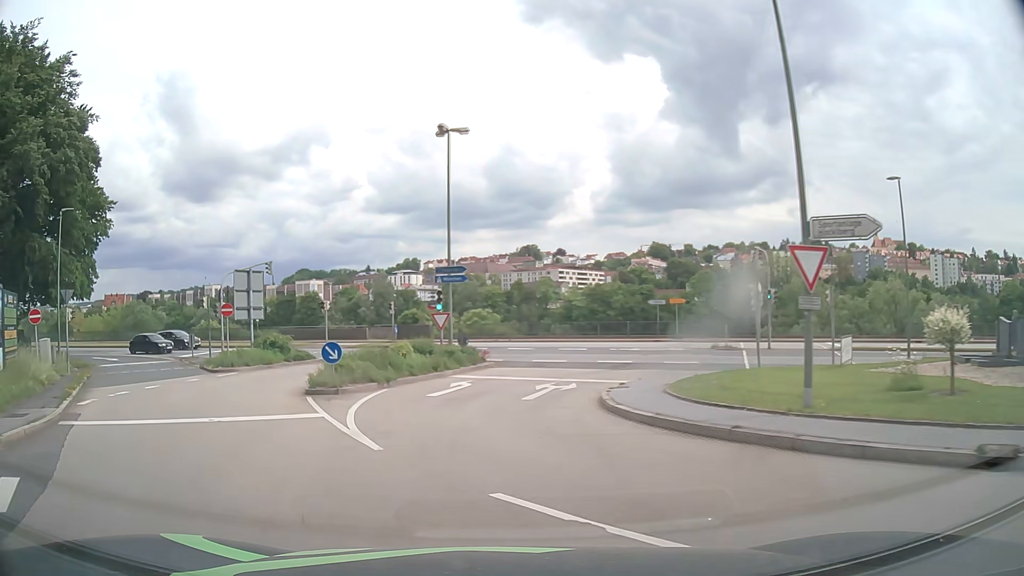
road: residential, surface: asphalt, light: Day
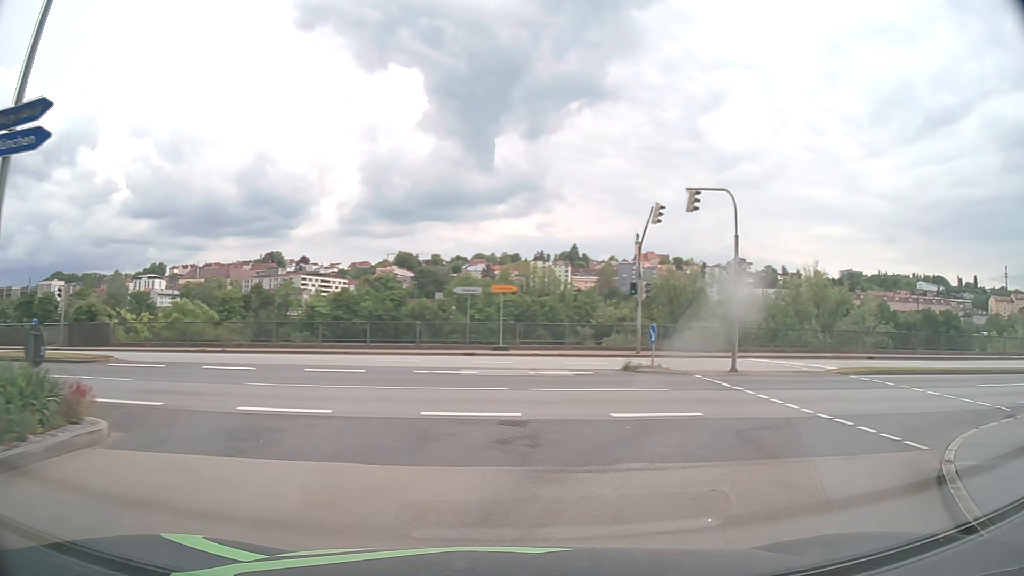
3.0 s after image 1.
(+1.0, +20.4) m; +23°
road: tertiary
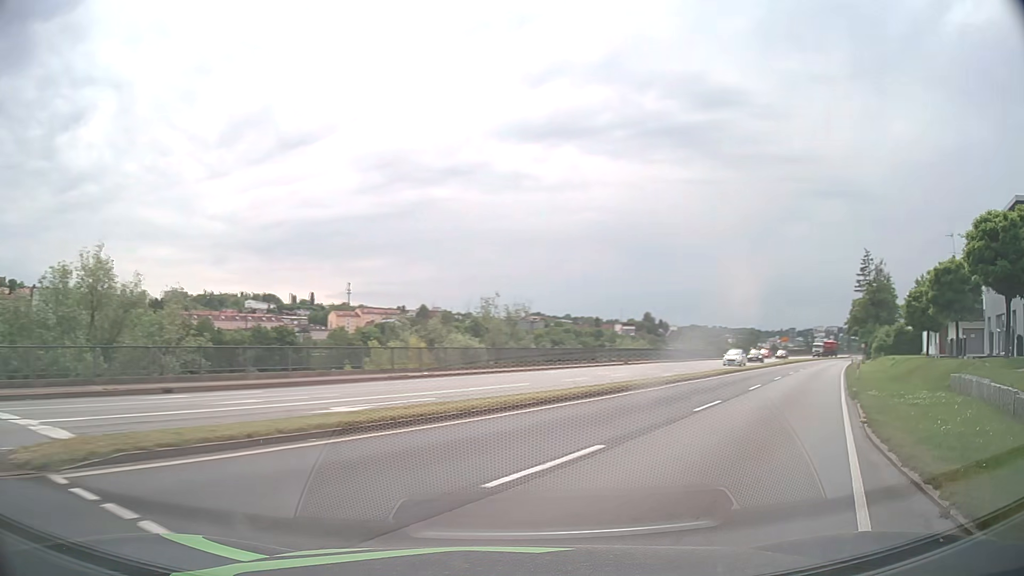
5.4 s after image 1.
(+6.9, +12.7) m; +58°
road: primary
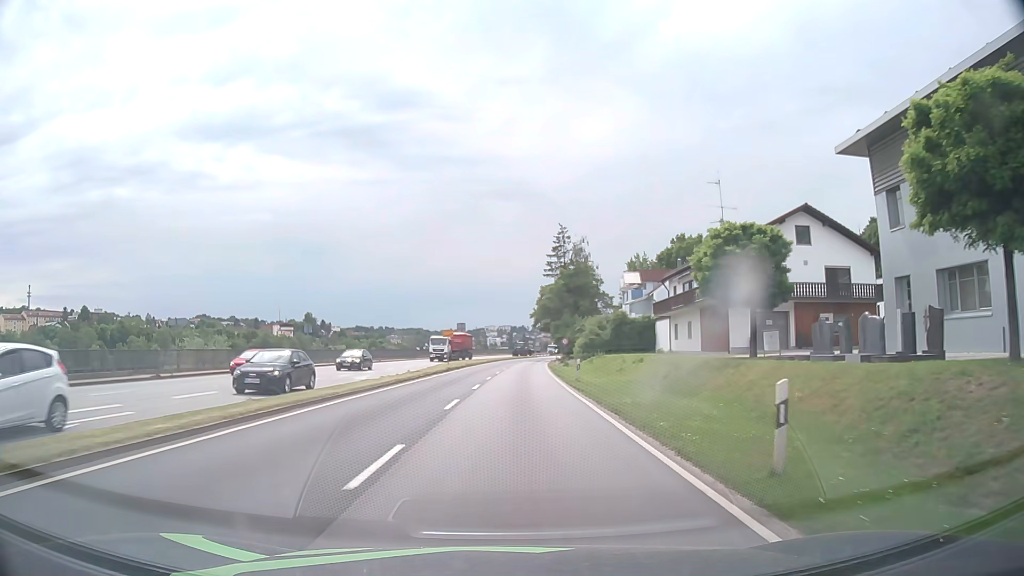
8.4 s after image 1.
(+10.7, +24.8) m; +28°
(0, +10) (0, +20) (0, +30) (0, +40) (+1, +50) (+1, +60) (+2, +70) (+3, +80) (+3, +90) (+4, +100) m
